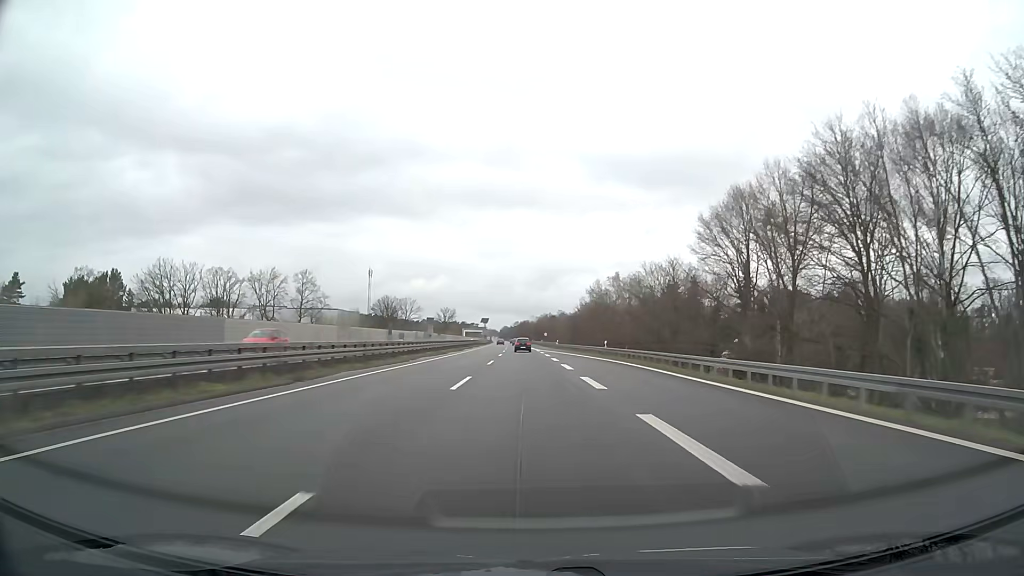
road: motorway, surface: asphalt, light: Day
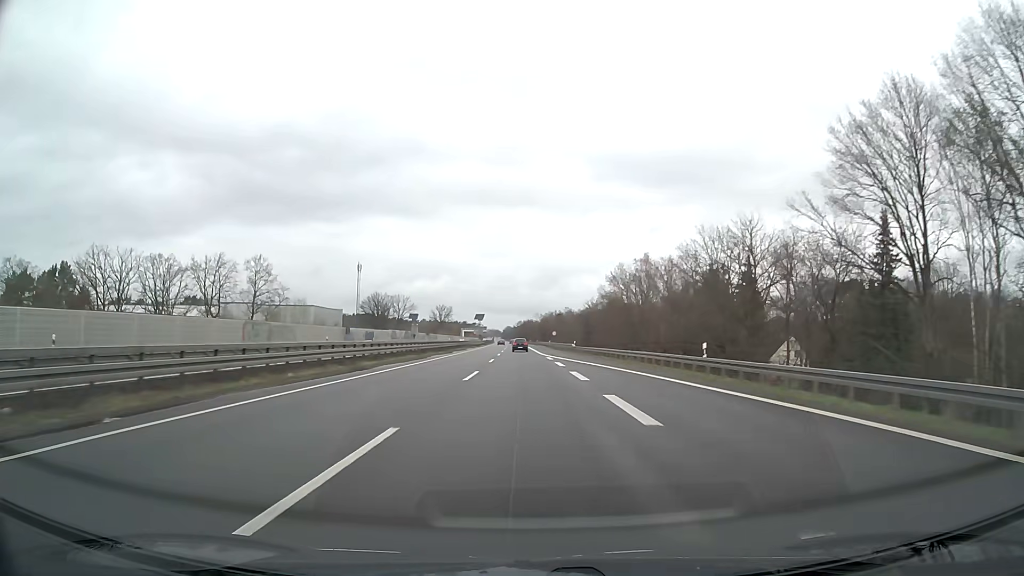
(0.0, +31.7) m; 0°
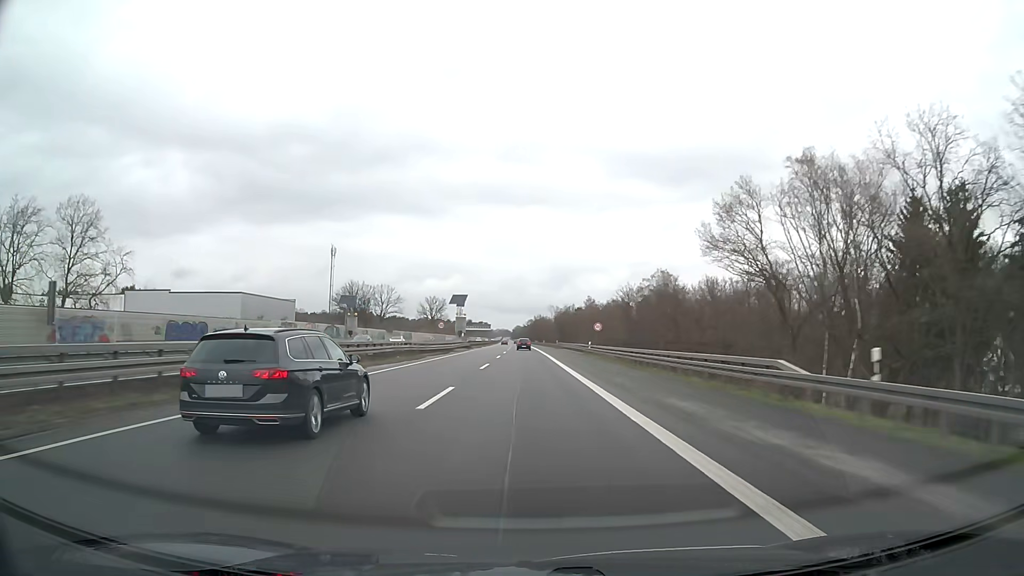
(-0.7, +63.4) m; -1°
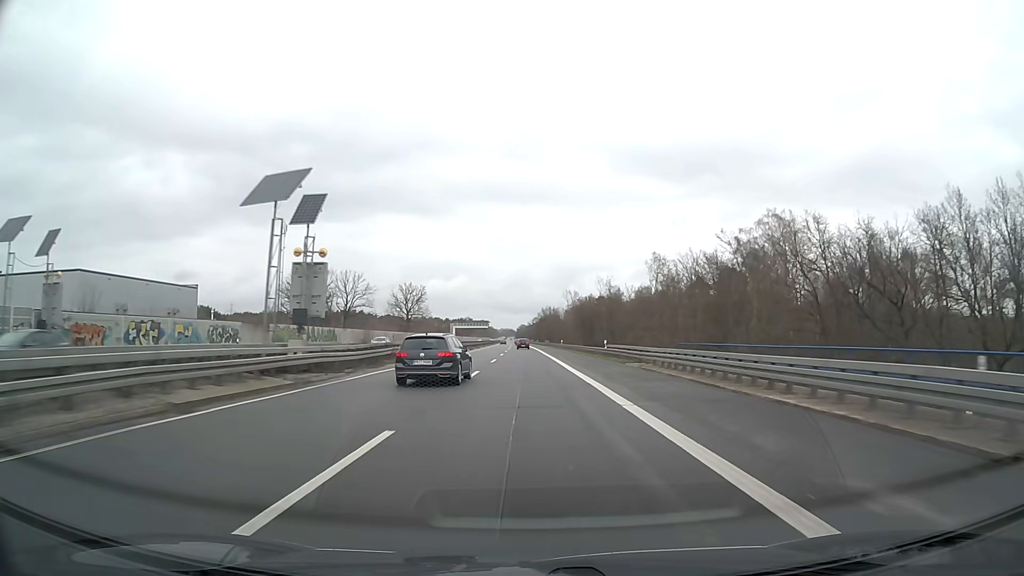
(-0.2, +63.4) m; 0°
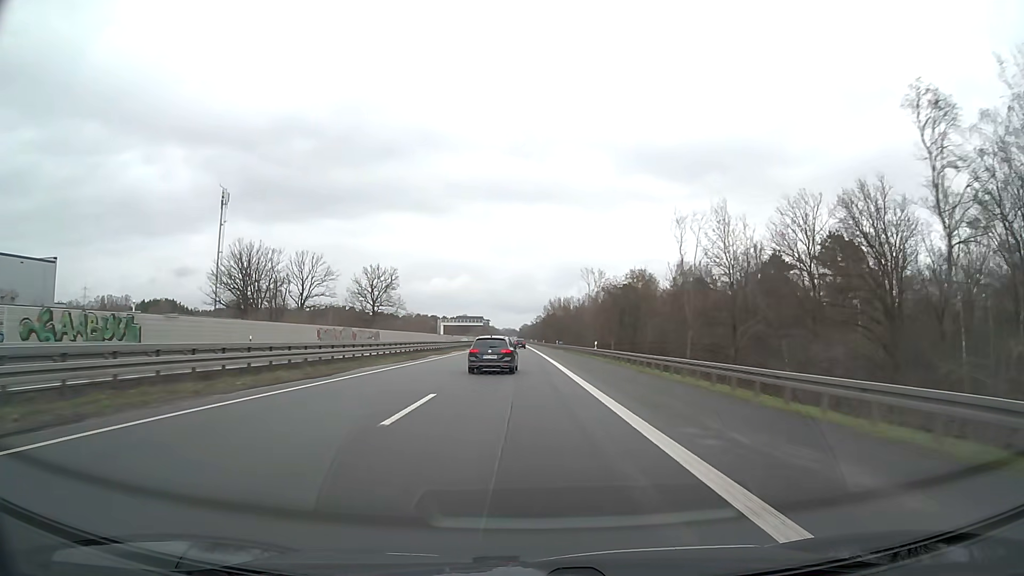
(0.0, +47.5) m; 0°
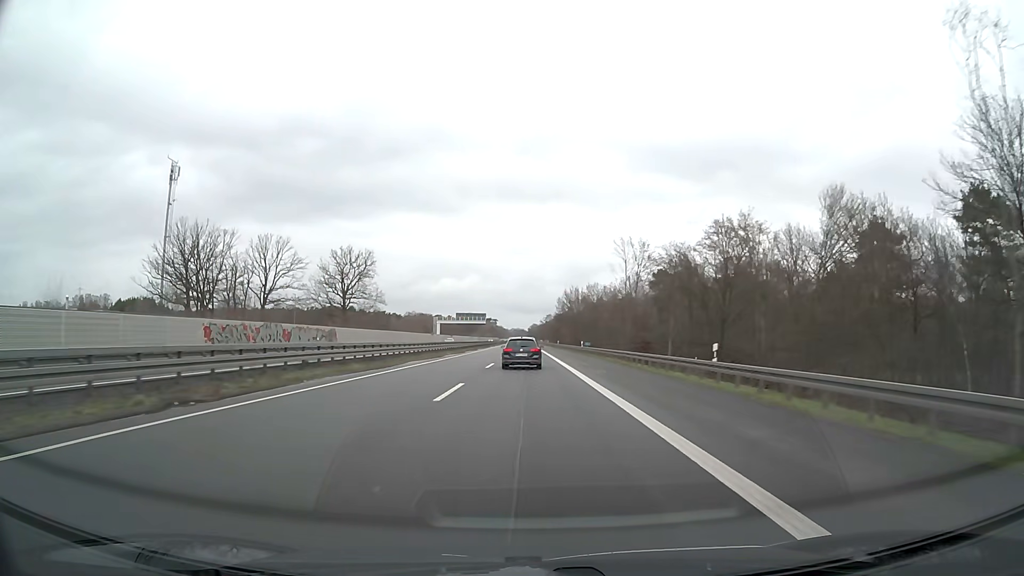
(-0.2, +31.7) m; -1°
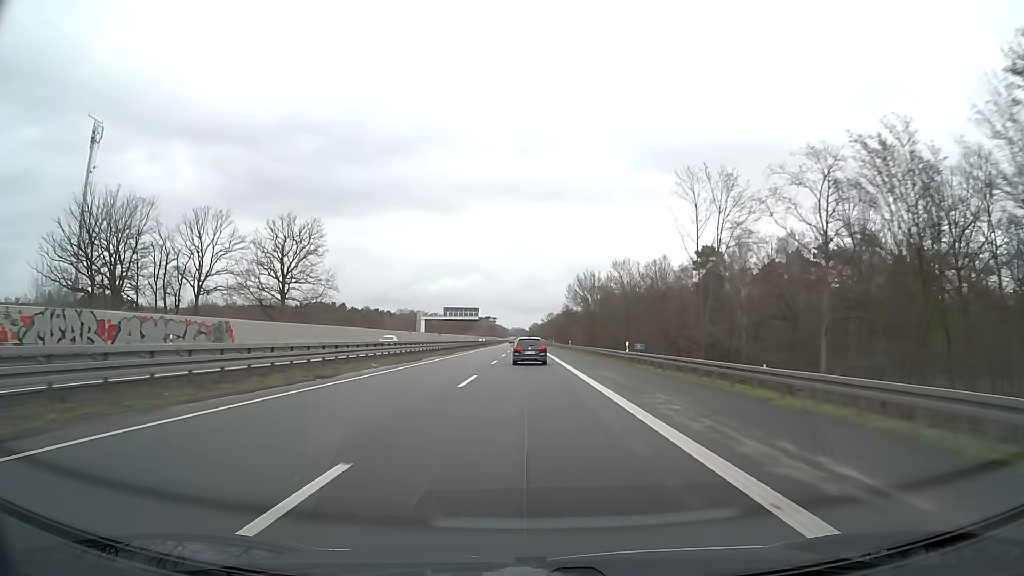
(0.0, +31.7) m; 0°
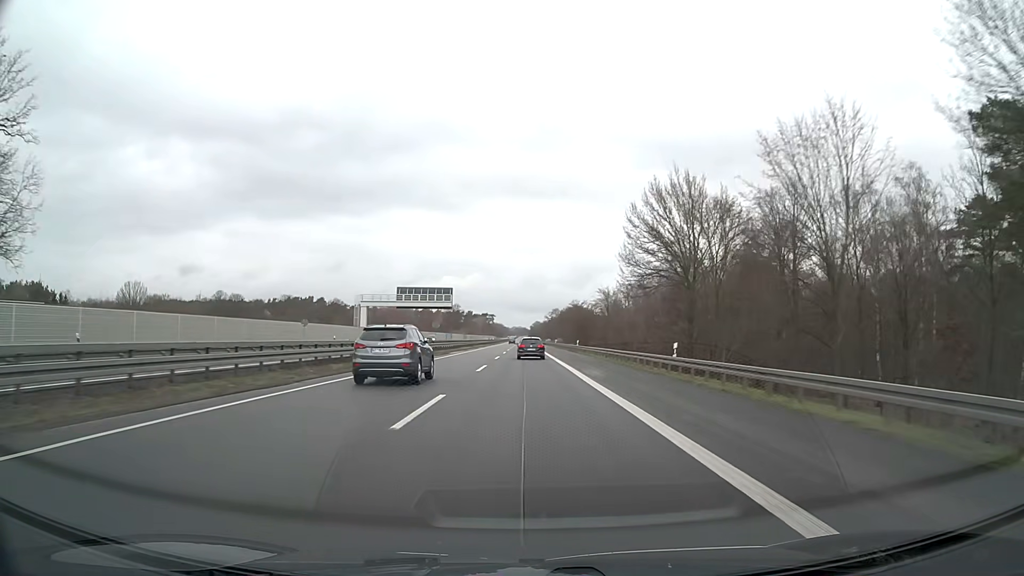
(-0.1, +63.4) m; 0°
(0, +10) (0, +20) (0, +30) (0, +40) (0, +50) (0, +60) (0, +70) (0, +80) (-1, +90) (-1, +100) m
